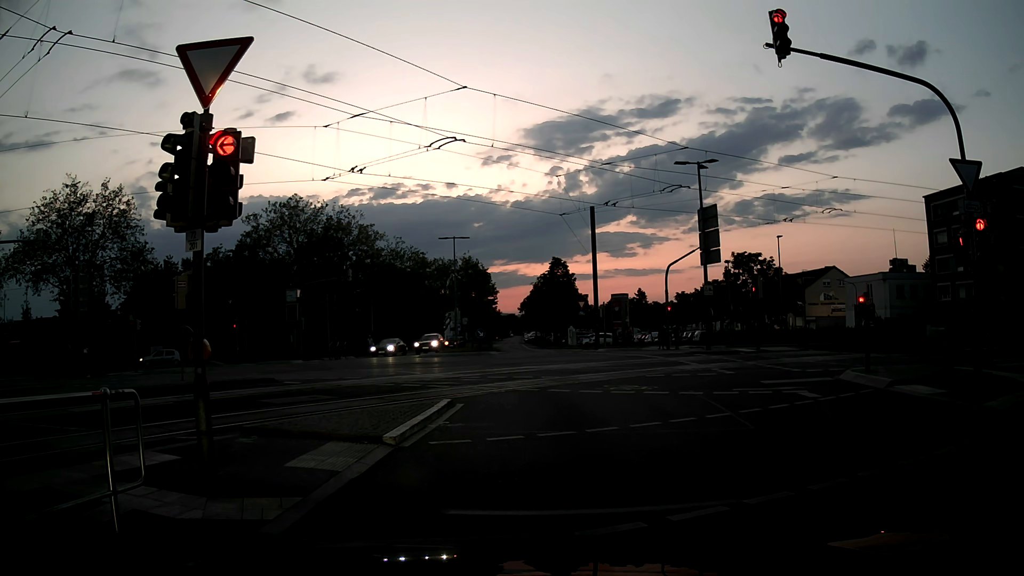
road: secondary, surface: asphalt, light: Dusk
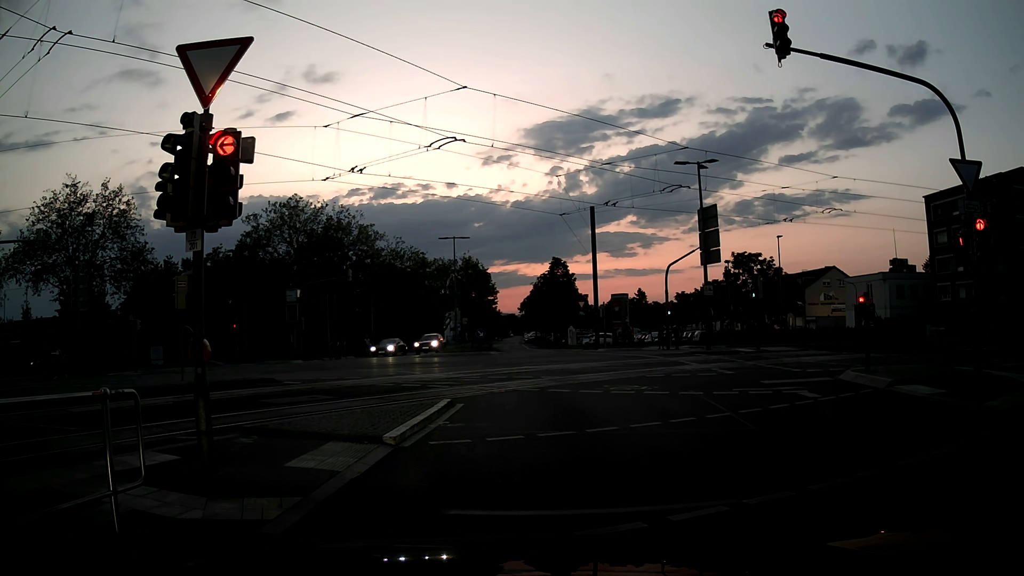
(0.0, 0.0) m; 0°
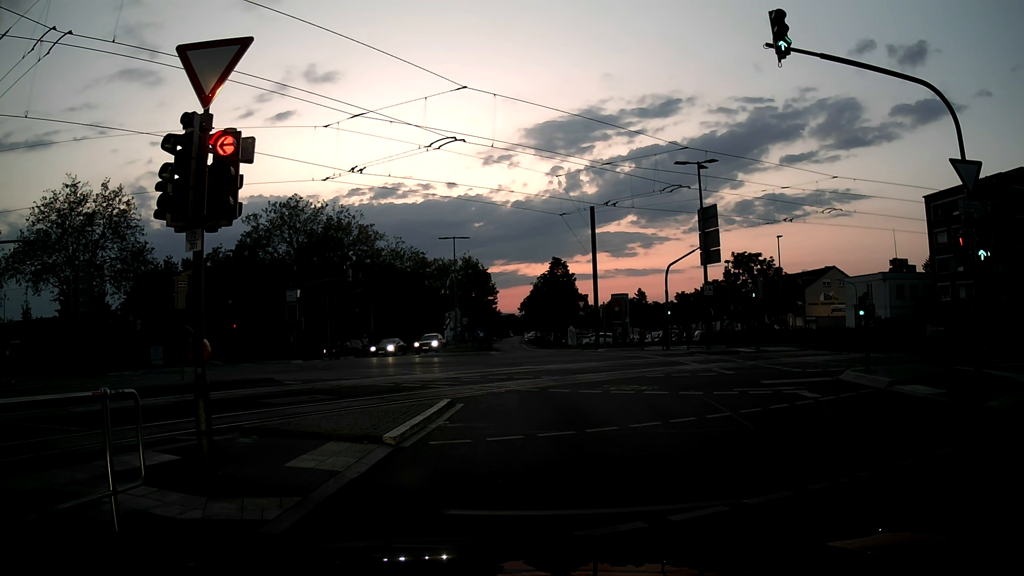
(0.0, 0.0) m; 0°
(0, +10) (-1, +20) (-5, +29) (-13, +35) (-22, +39) (-31, +41) (-41, +42) (-51, +42) (-61, +42) (-71, +42) m
